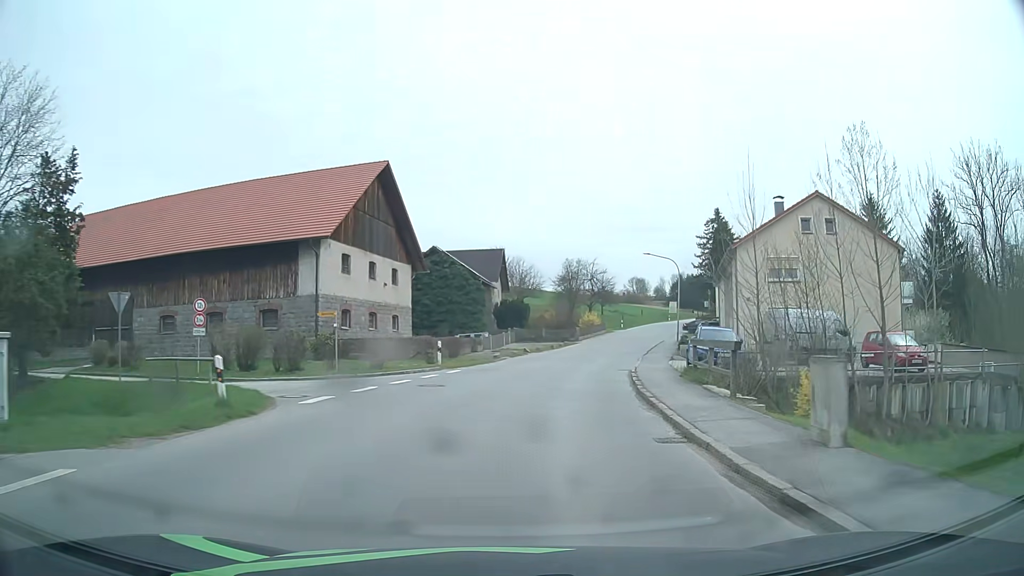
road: secondary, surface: asphalt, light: Day
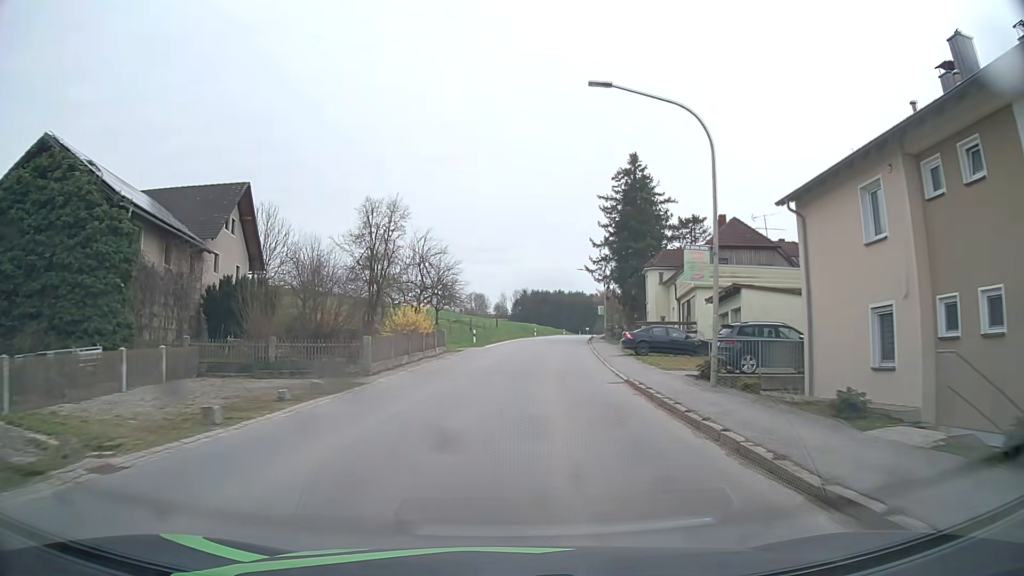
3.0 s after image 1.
(+5.4, +39.9) m; +14°
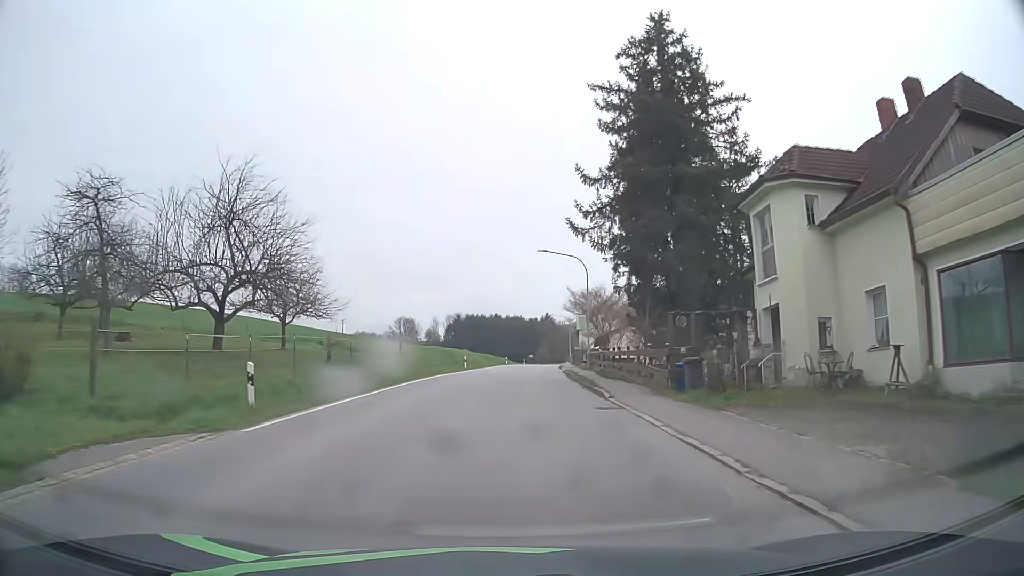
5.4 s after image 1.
(+2.0, +32.2) m; +6°
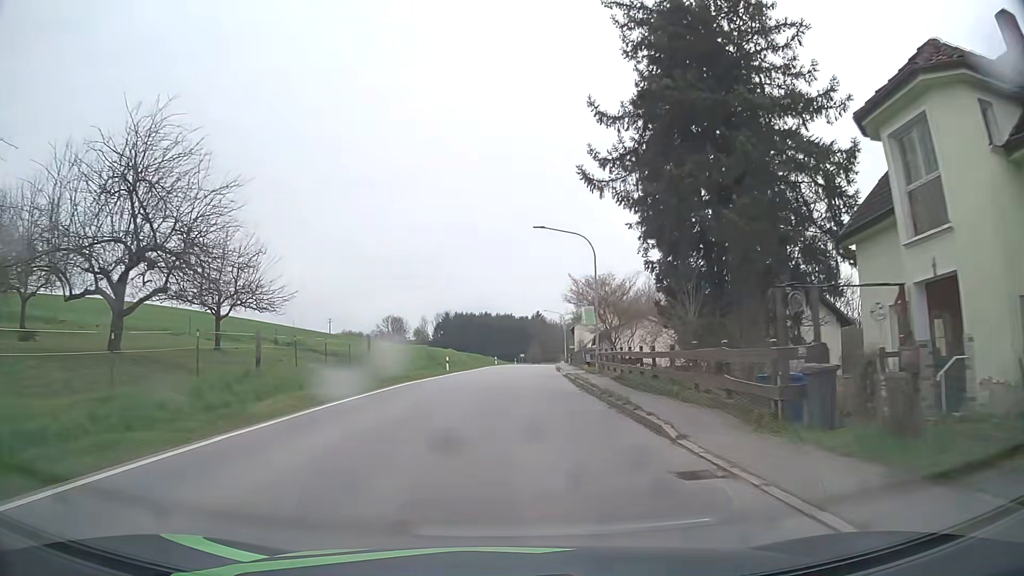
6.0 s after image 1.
(+0.1, +7.9) m; +1°
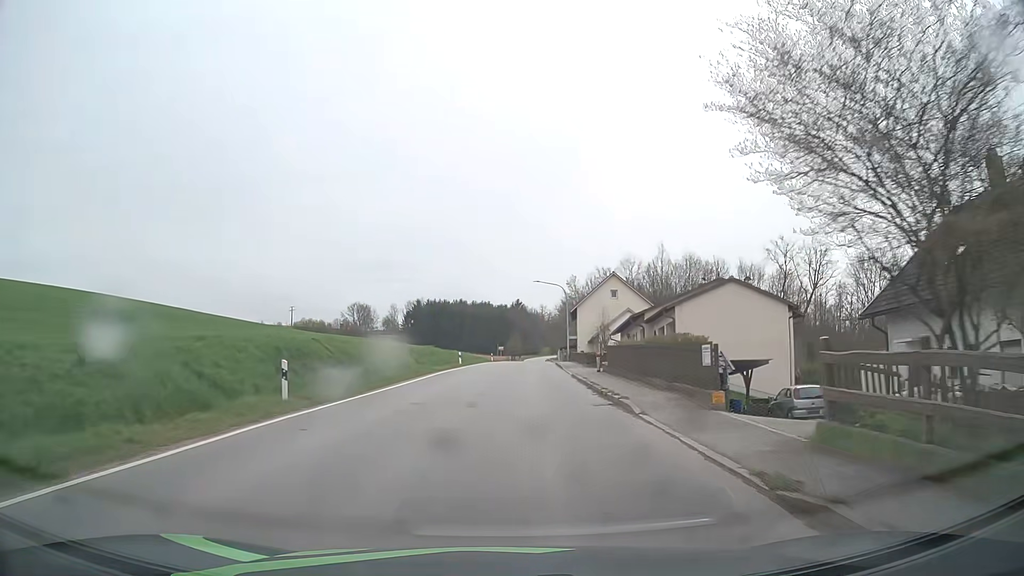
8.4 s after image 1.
(+0.4, +32.0) m; +1°
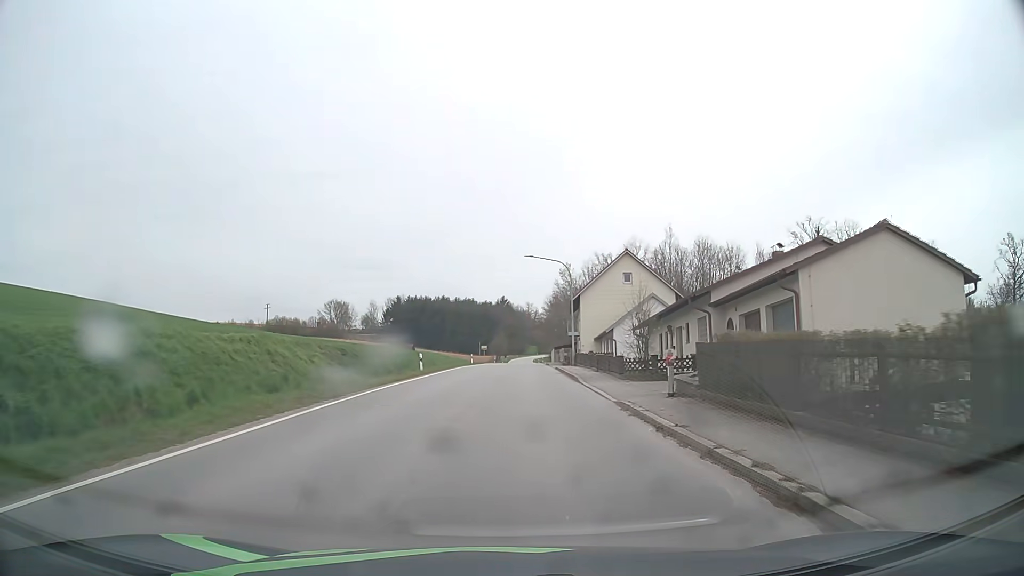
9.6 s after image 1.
(+0.3, +16.4) m; +1°
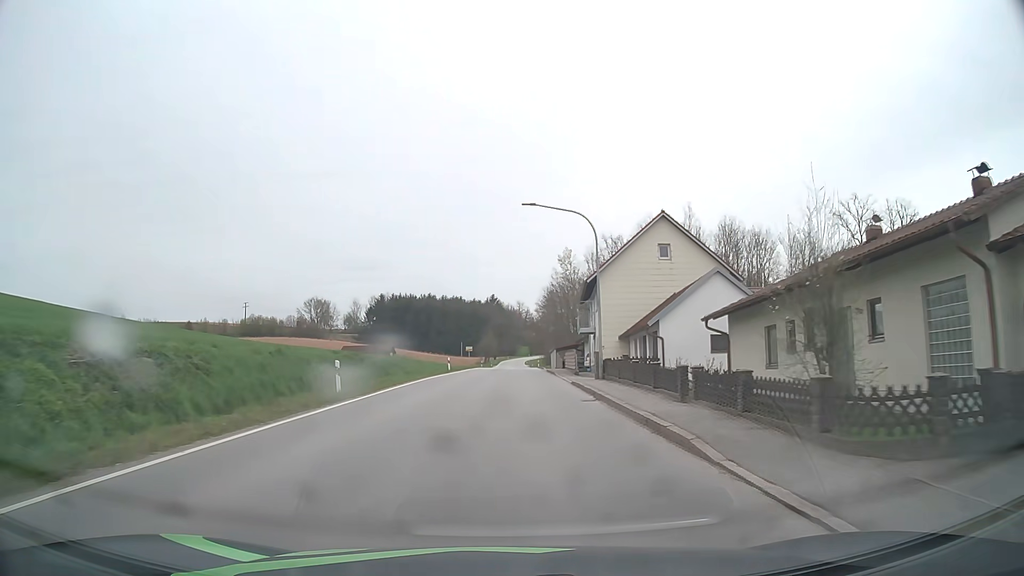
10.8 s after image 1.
(+0.2, +16.8) m; +1°
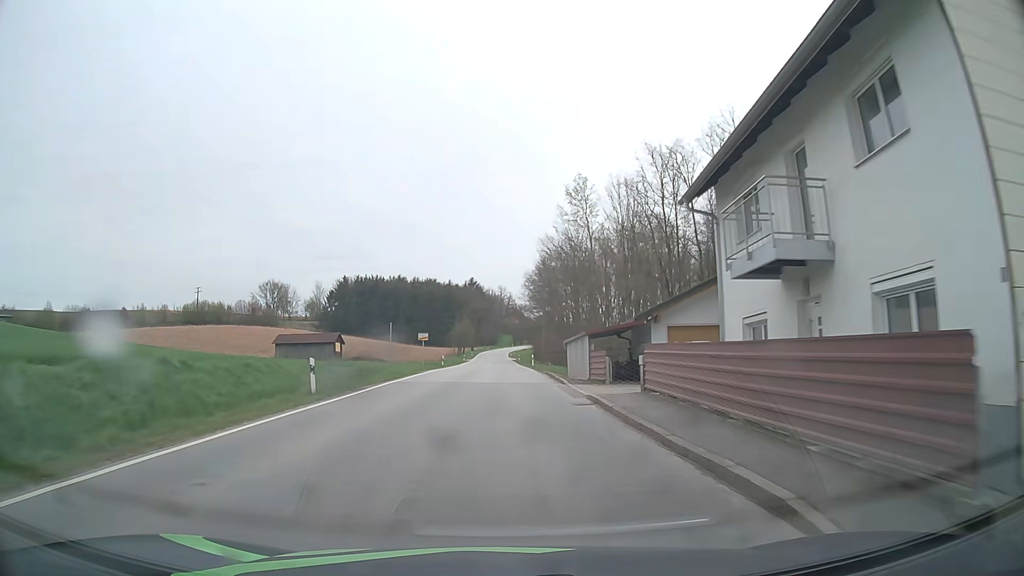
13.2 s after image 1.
(+0.4, +34.3) m; +1°
